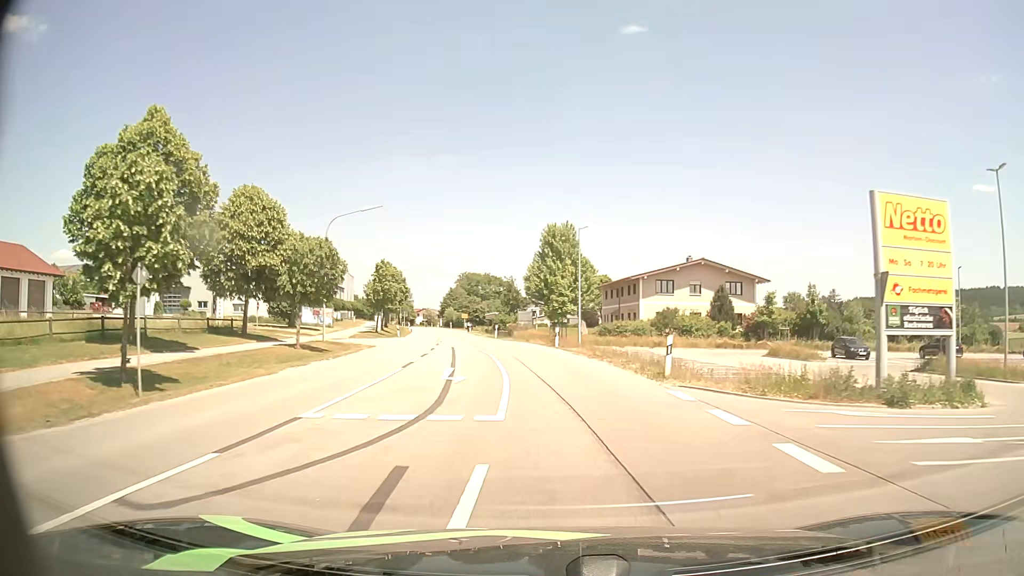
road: secondary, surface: asphalt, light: Day
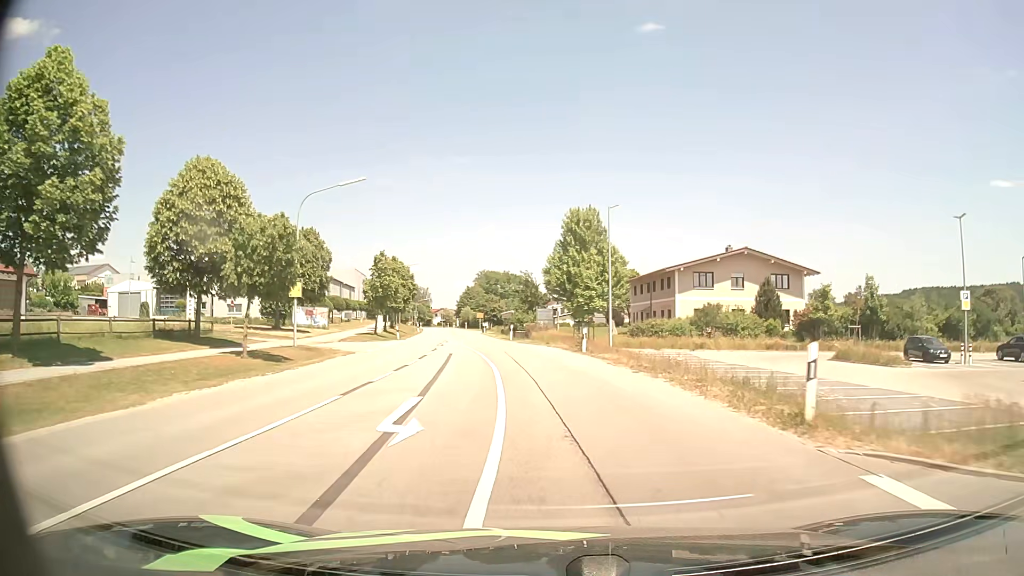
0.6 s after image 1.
(-0.1, +8.0) m; -2°
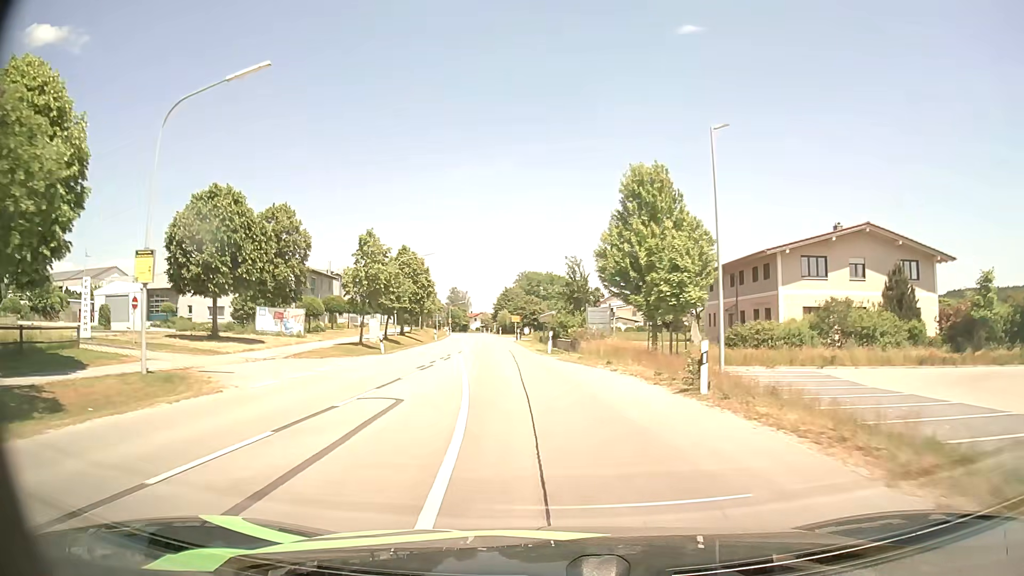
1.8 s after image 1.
(-0.6, +16.3) m; -4°
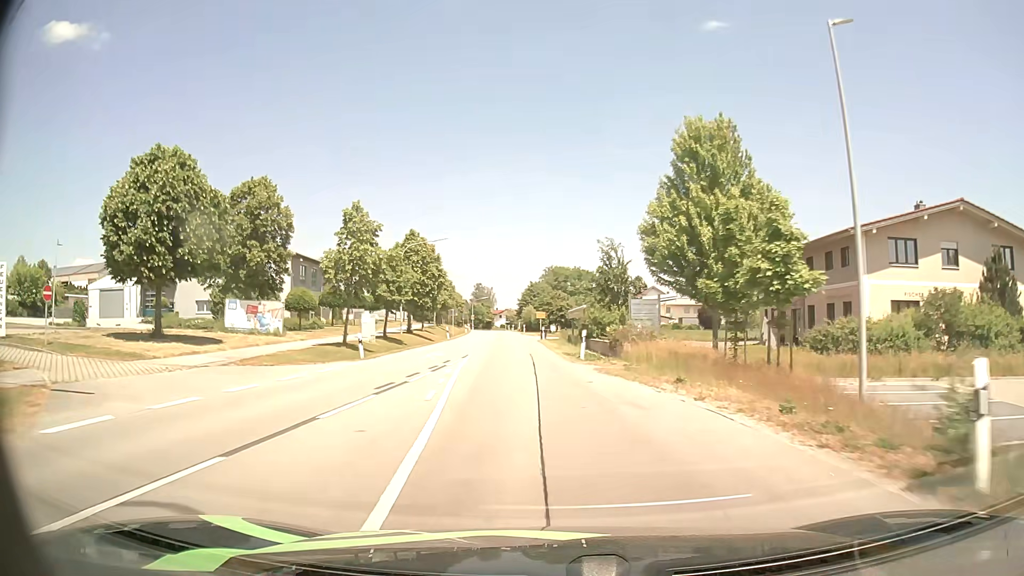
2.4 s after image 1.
(-0.2, +8.3) m; -2°
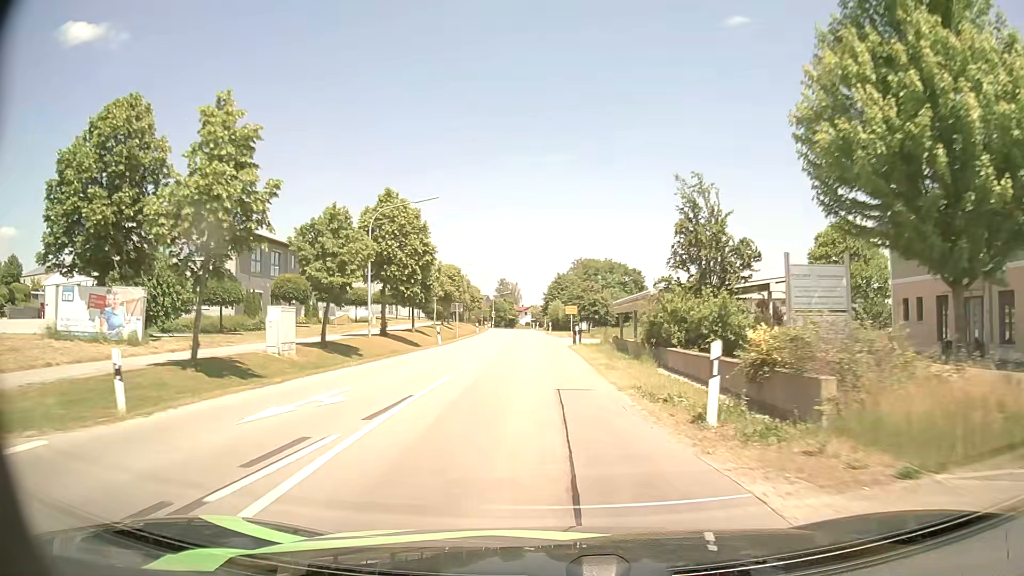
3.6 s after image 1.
(-0.4, +16.8) m; -2°
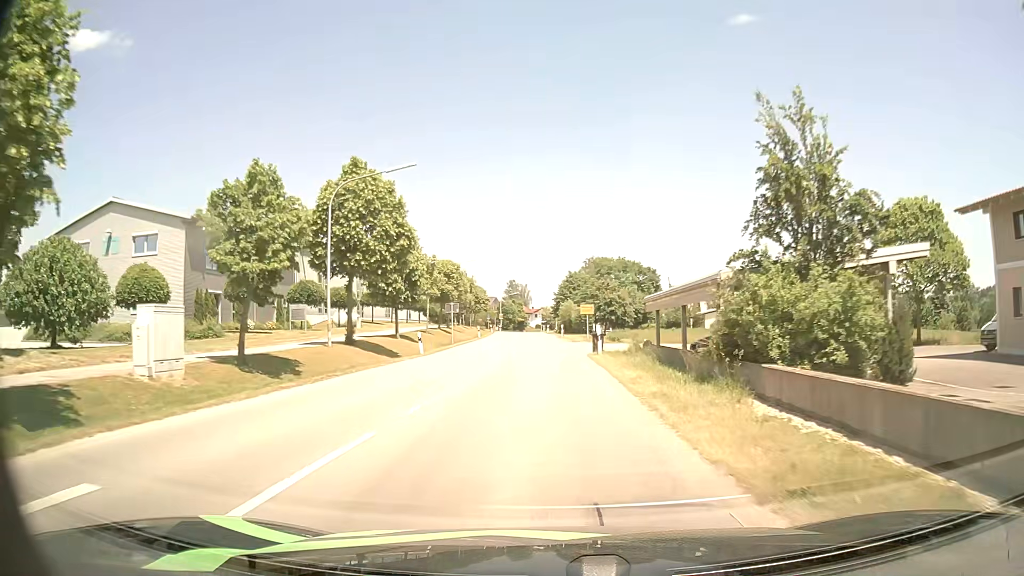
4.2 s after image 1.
(-0.1, +8.5) m; -1°
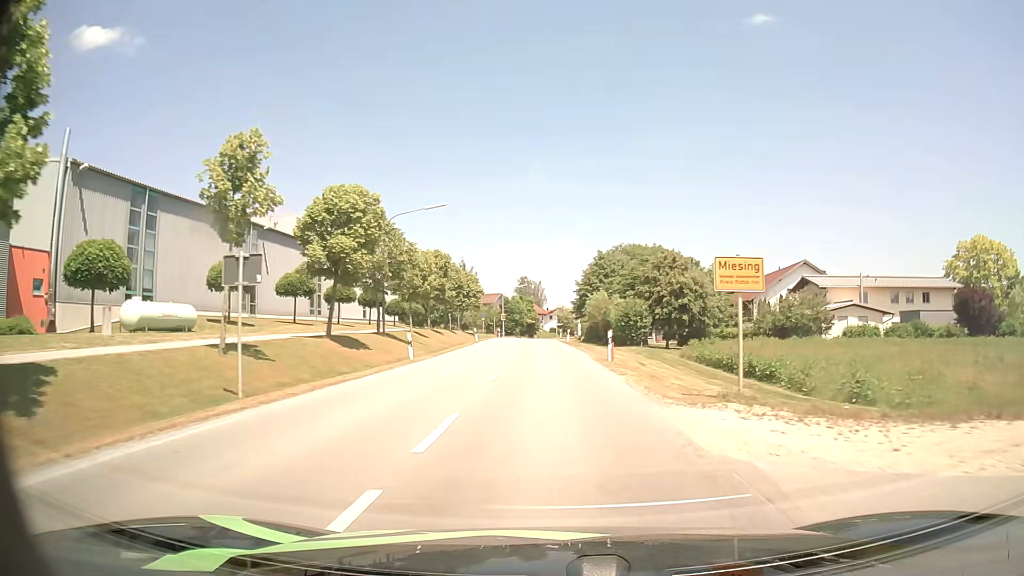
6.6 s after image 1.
(-0.6, +34.6) m; -1°
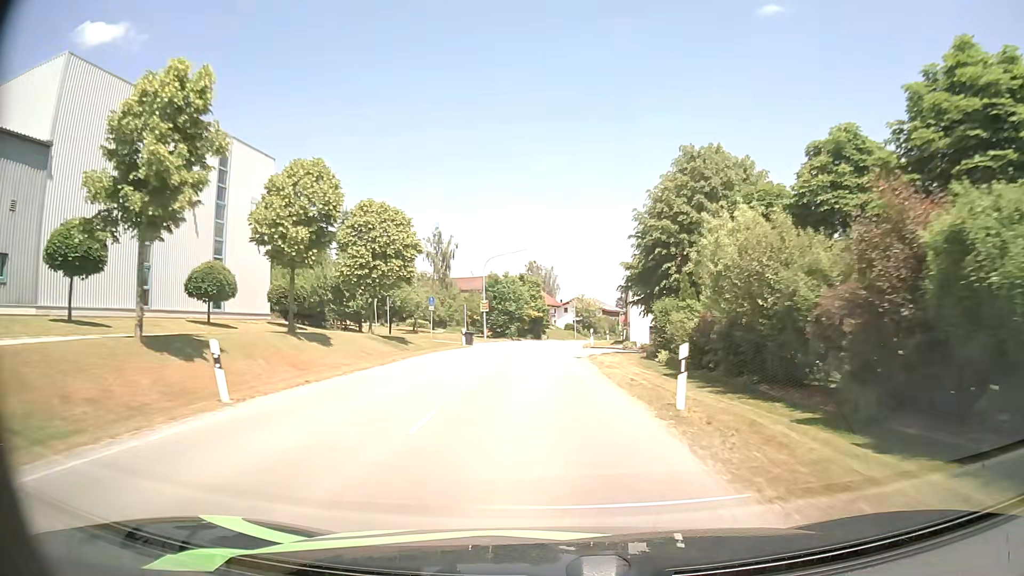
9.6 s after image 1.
(-0.3, +44.1) m; -1°
(0, +10) (0, +20) (0, +30) (0, +40) (+1, +50) (+2, +60) (+3, +70) (+5, +80) (+7, +90) (+9, +99) m
